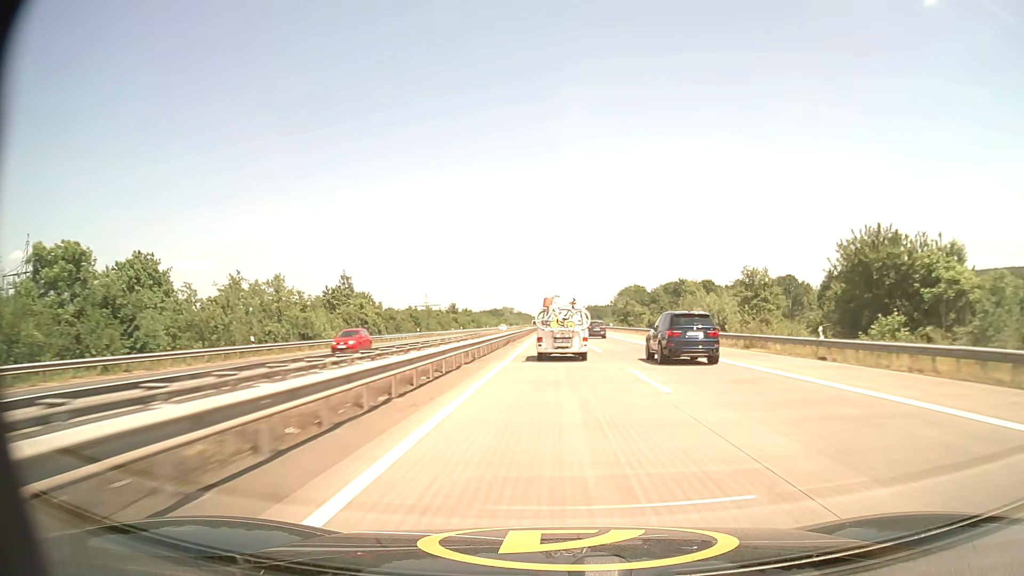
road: motorway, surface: asphalt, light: Day
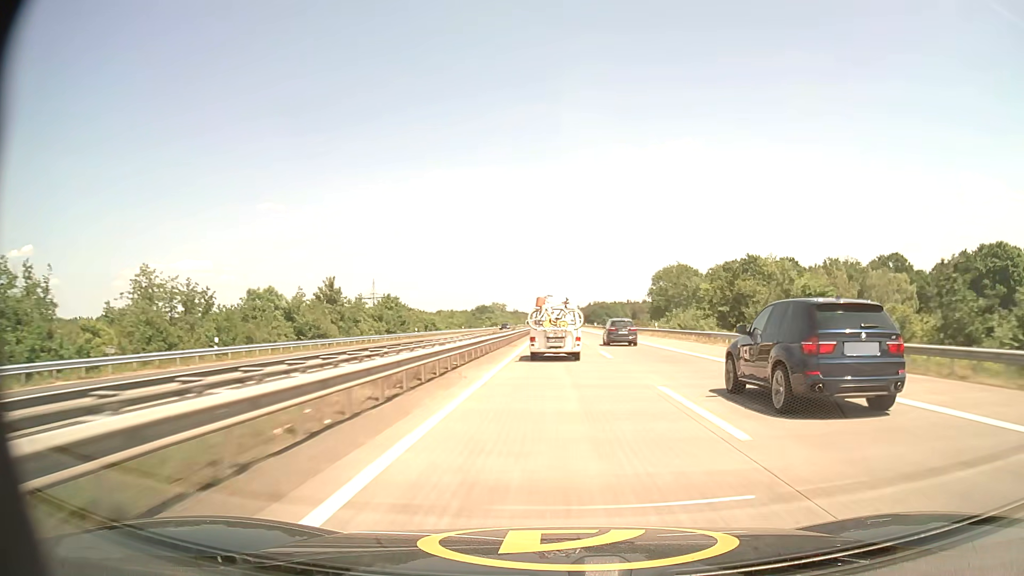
(0.0, +100.8) m; 0°
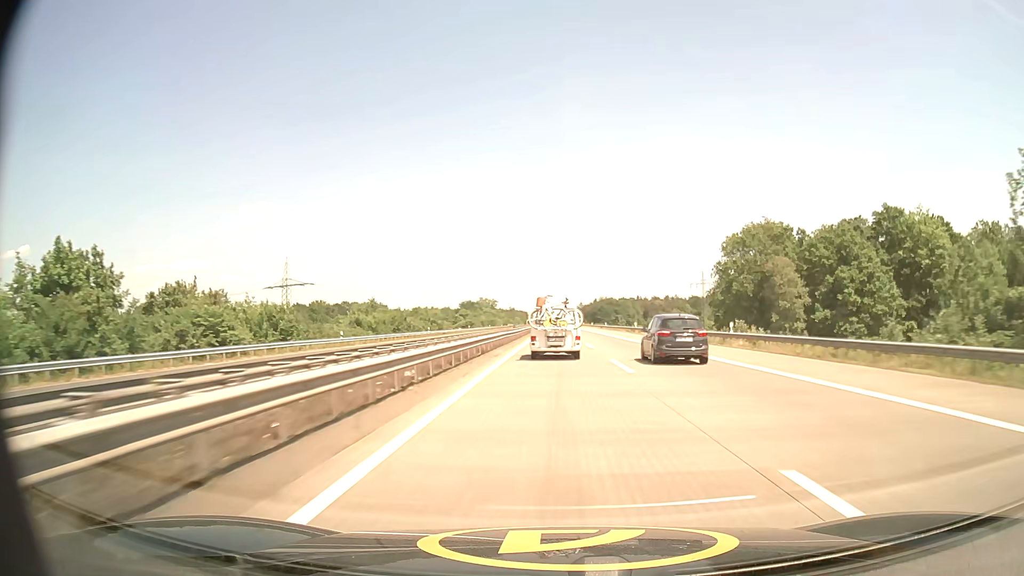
(+0.2, +80.0) m; 0°
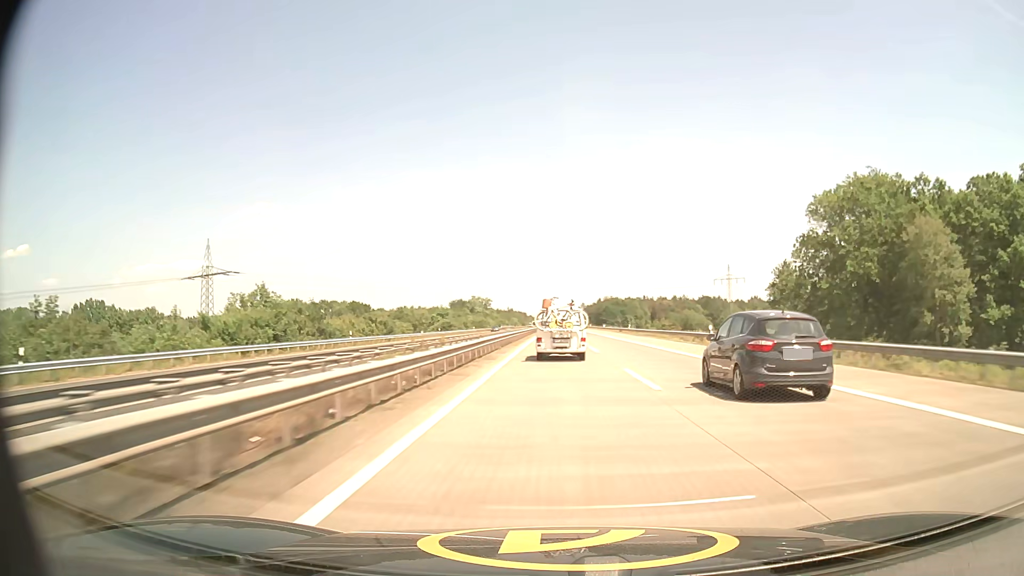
(-0.1, +40.0) m; 0°
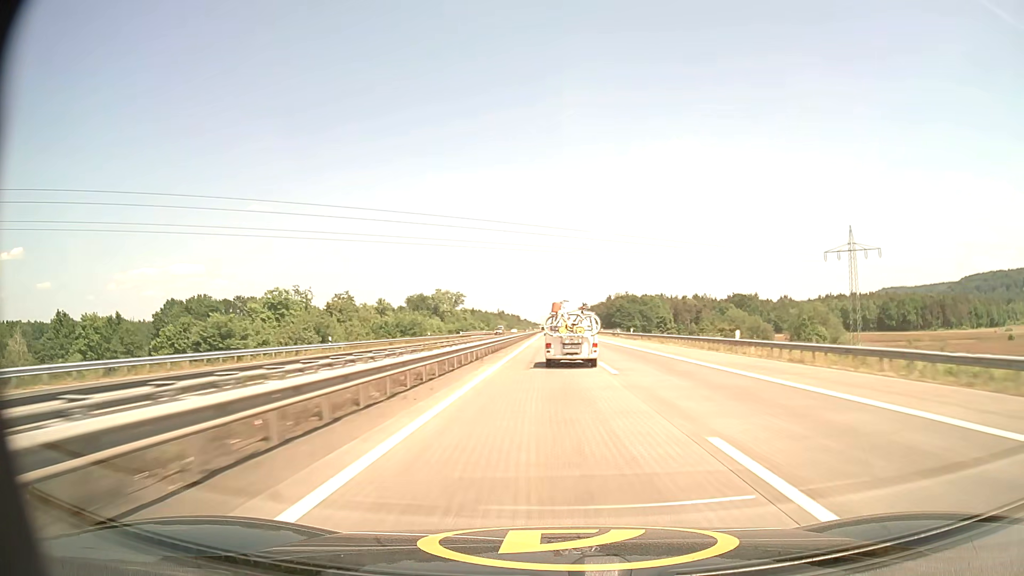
(+0.3, +101.8) m; 0°
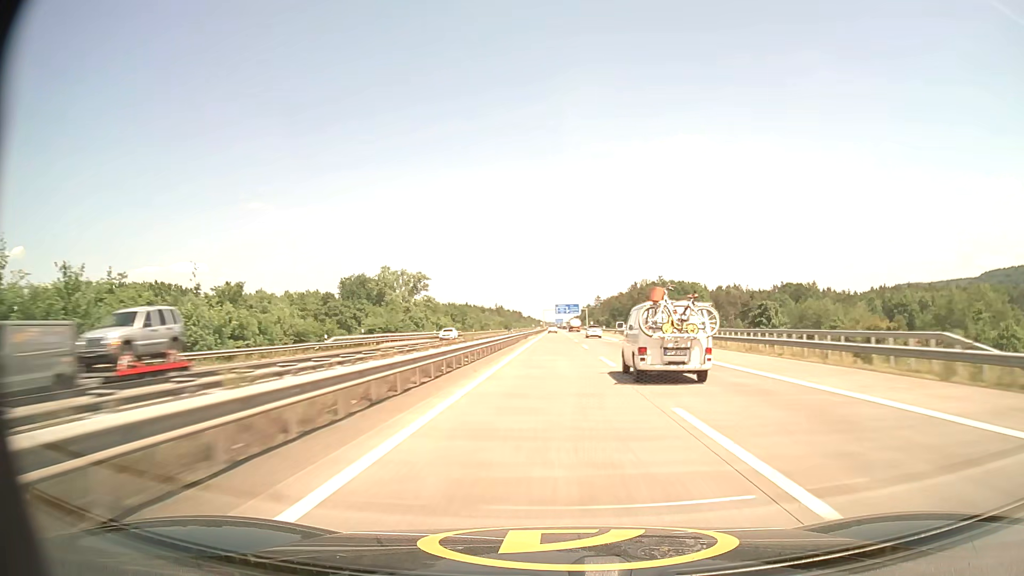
(-0.3, +88.1) m; 0°
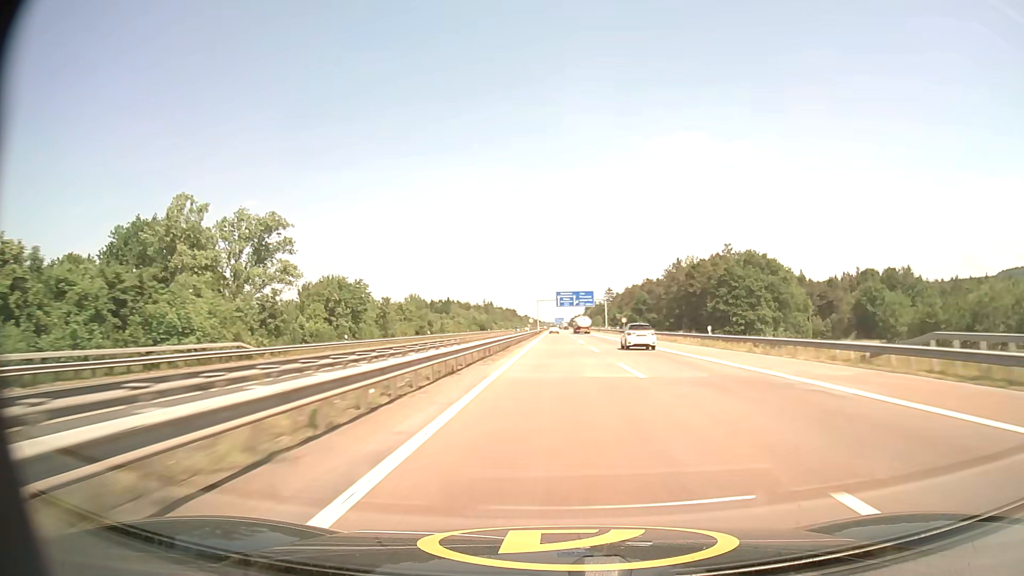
(0.0, +95.9) m; 0°
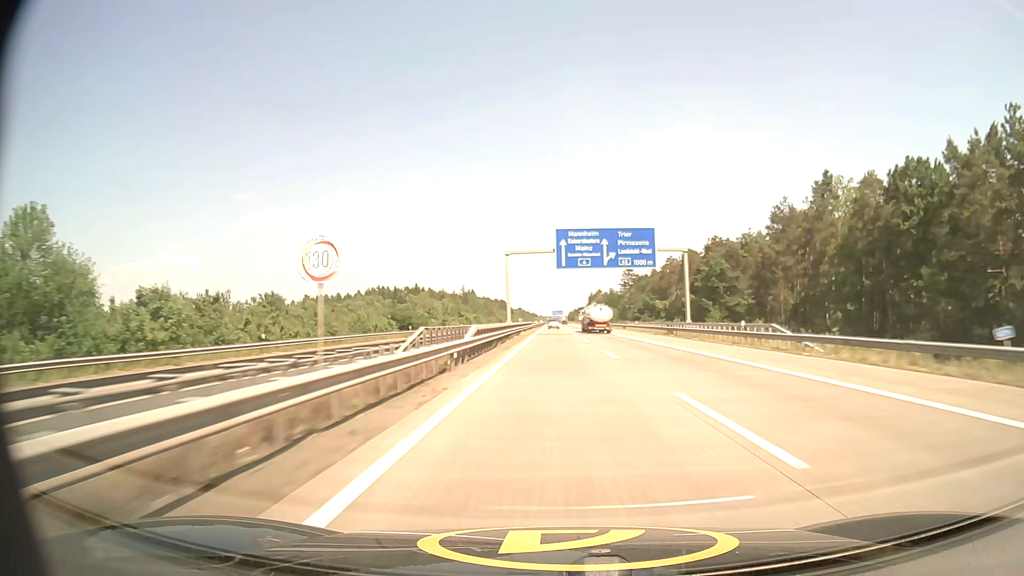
(+0.2, +101.1) m; 0°
(0, +10) (0, +20) (0, +30) (0, +40) (0, +50) (0, +60) (0, +70) (0, +80) (0, +90) (0, +100) m
